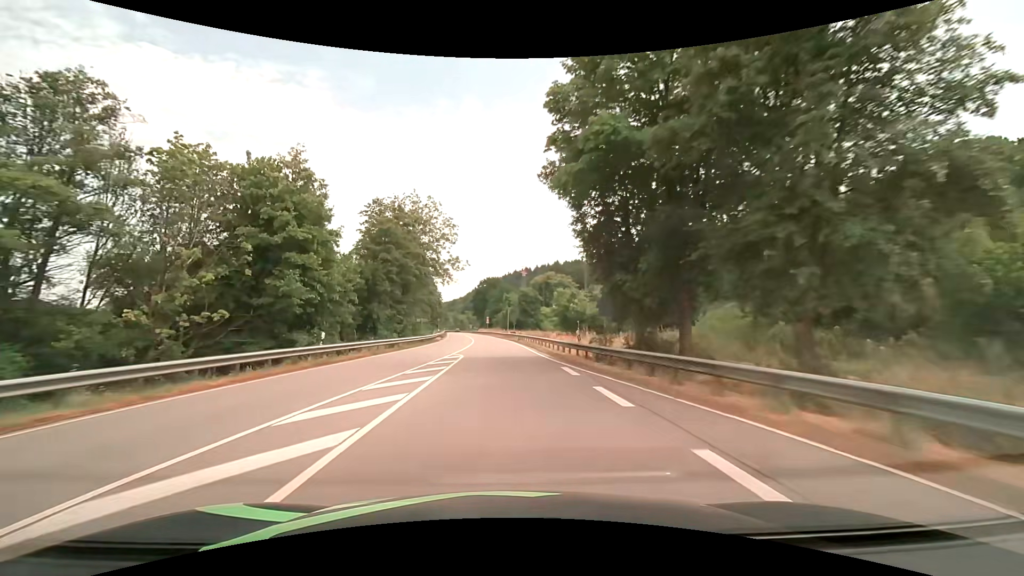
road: primary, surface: asphalt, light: Day
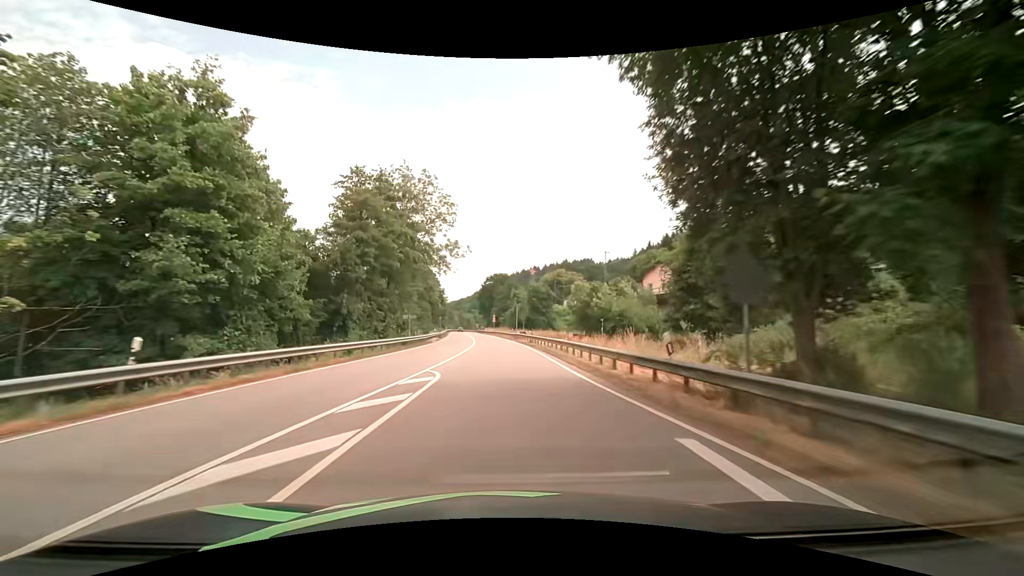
(-0.1, +11.4) m; -1°
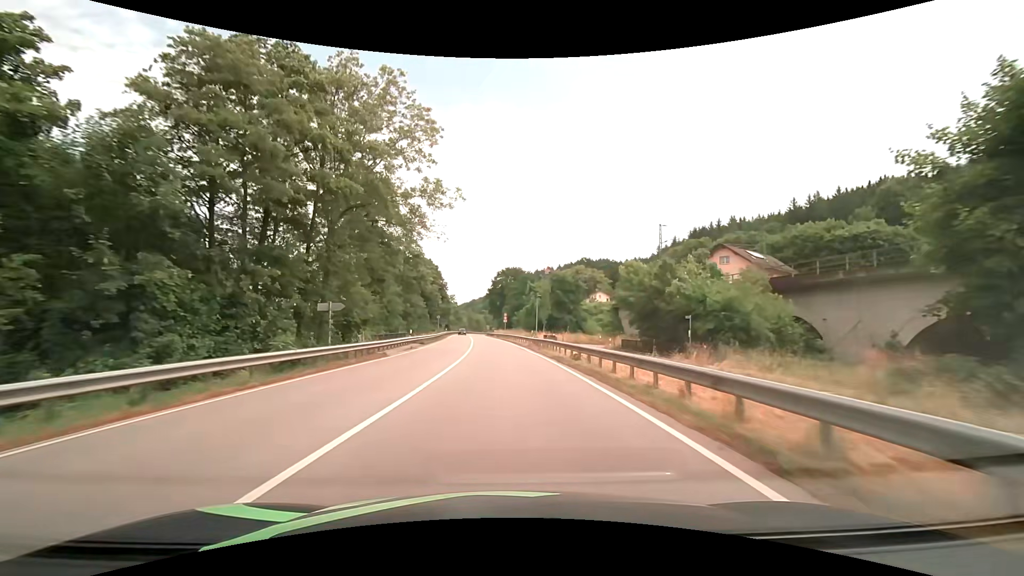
(-0.1, +22.9) m; -1°
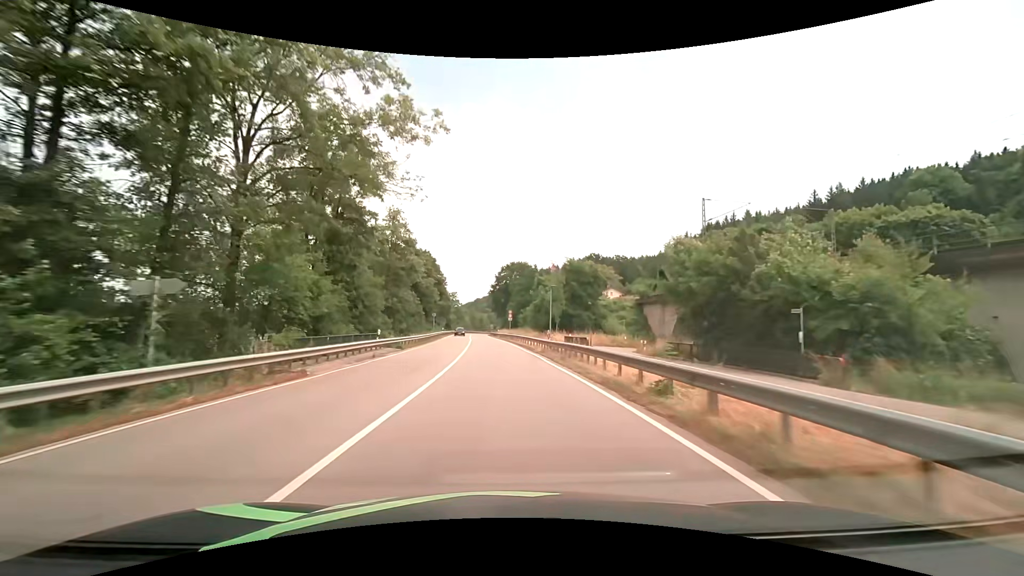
(-0.1, +11.4) m; -1°
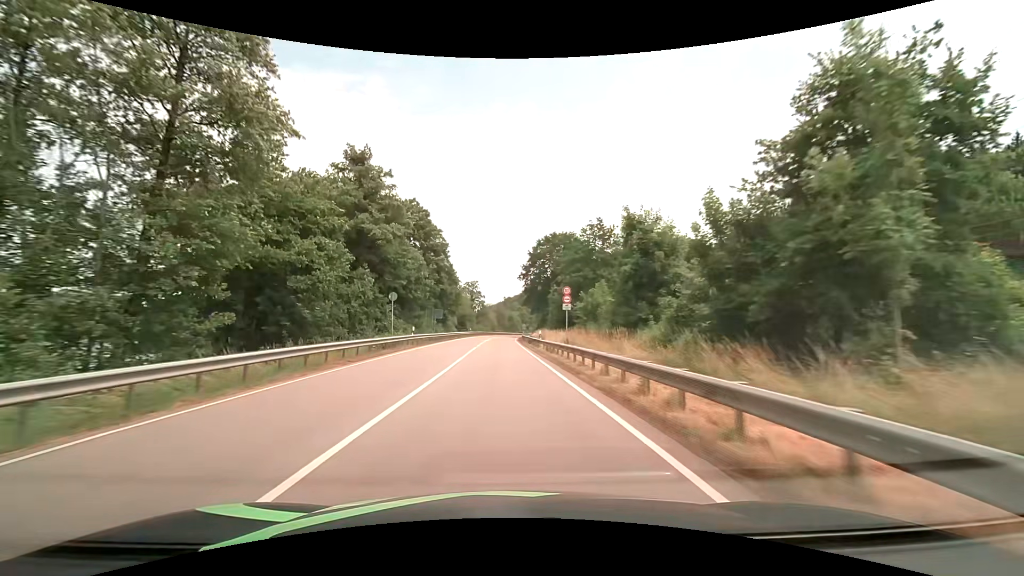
(-1.3, +45.8) m; -4°
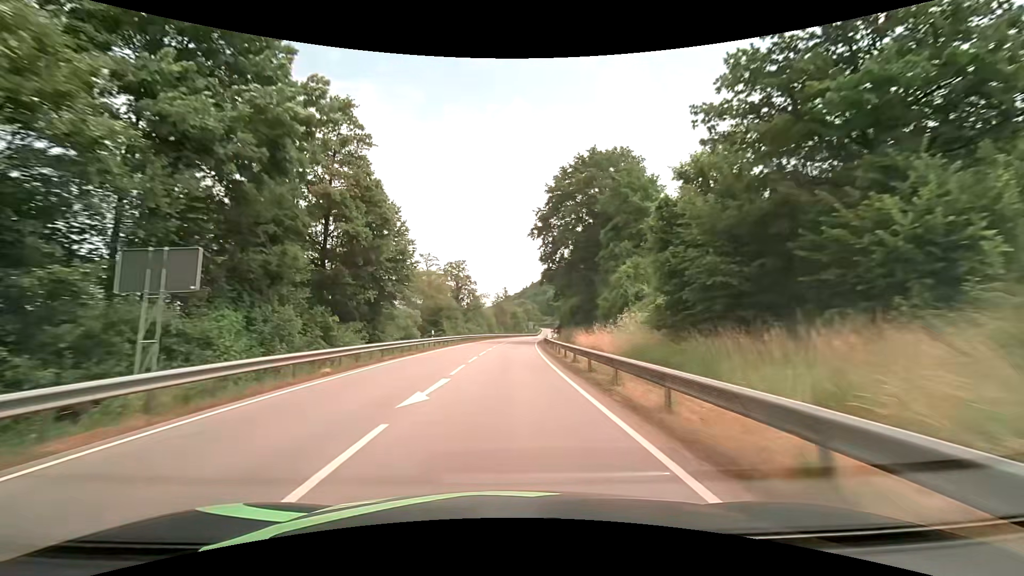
(-0.5, +46.3) m; 0°
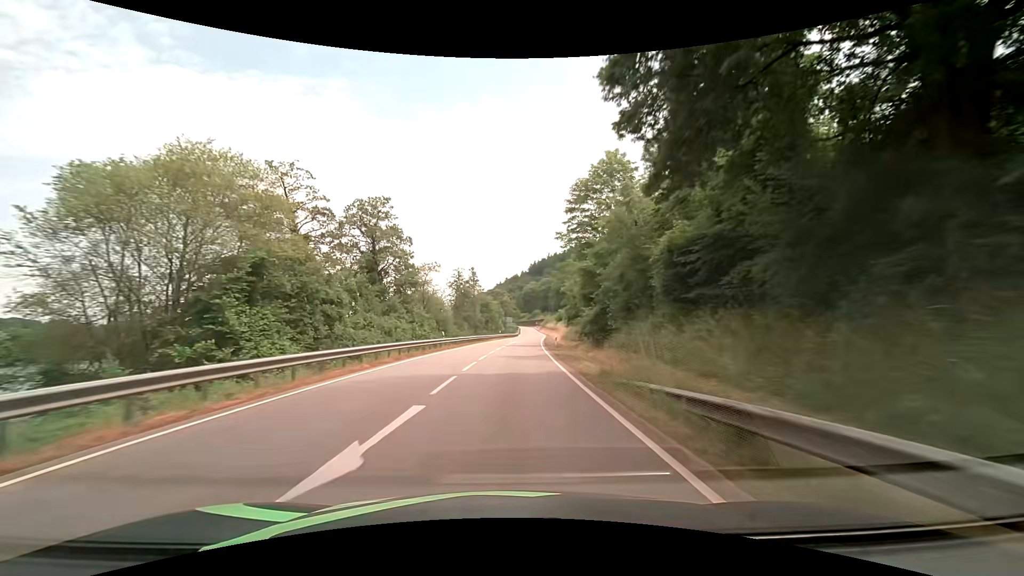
(+0.9, +46.8) m; +3°
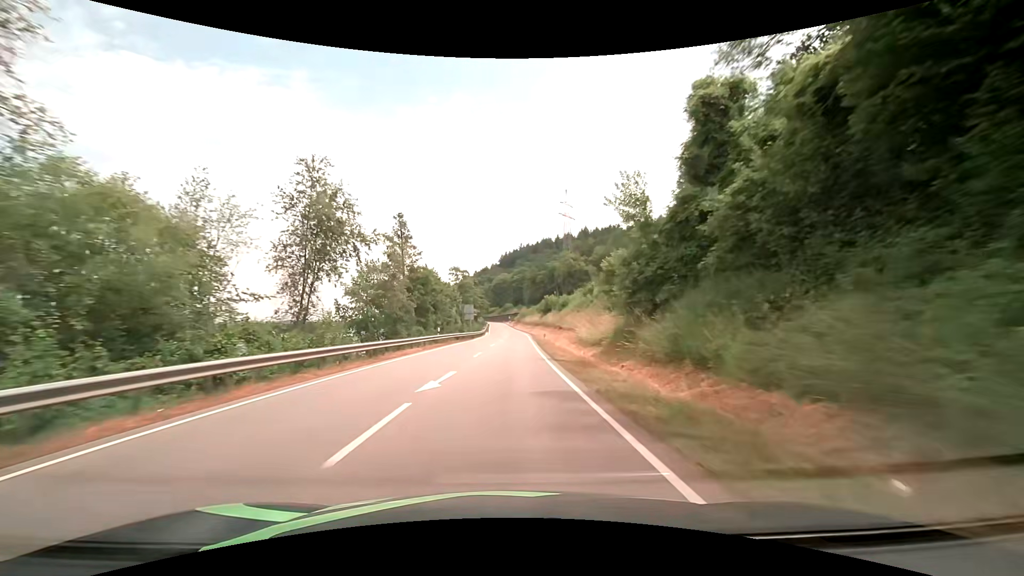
(+2.0, +47.4) m; +4°
(0, +10) (0, +20) (0, +30) (+1, +40) (+1, +50) (+1, +60) (+1, +70) (+1, +80) (+1, +90) (+1, +100) m
